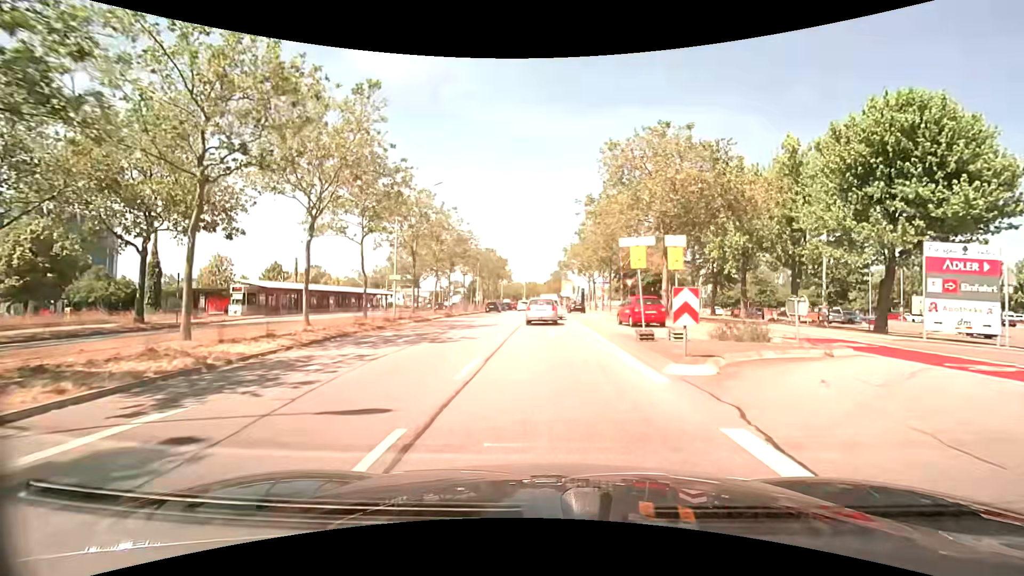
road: primary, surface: asphalt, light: Day
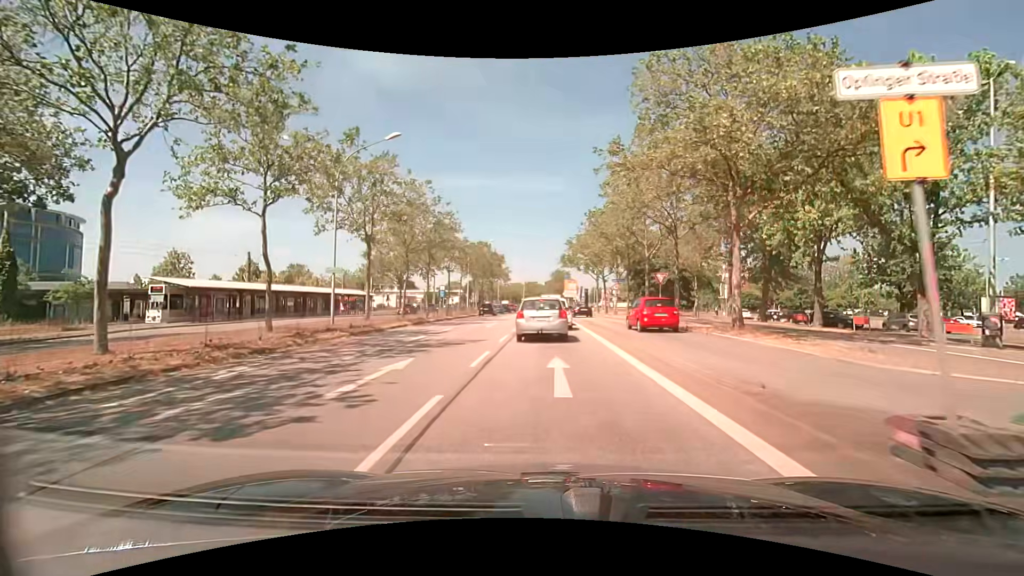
(0.0, +10.4) m; 0°
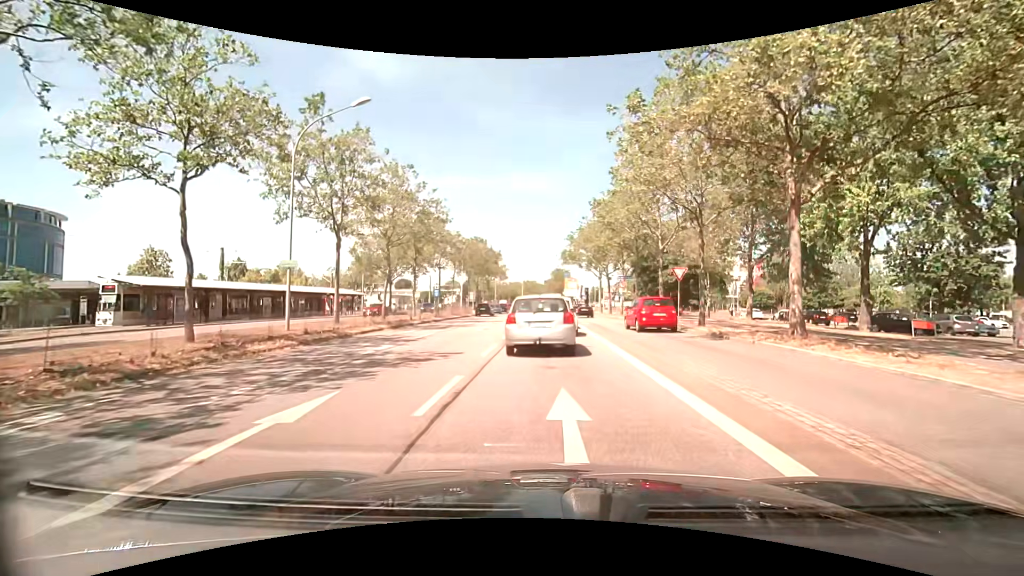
(0.0, +4.2) m; 0°
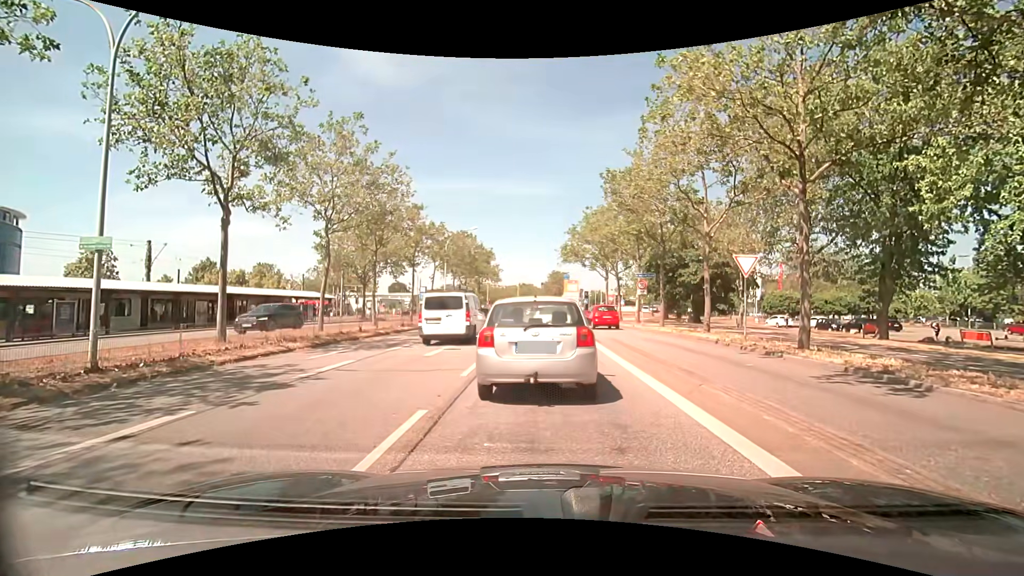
(+0.1, +8.2) m; +3°
